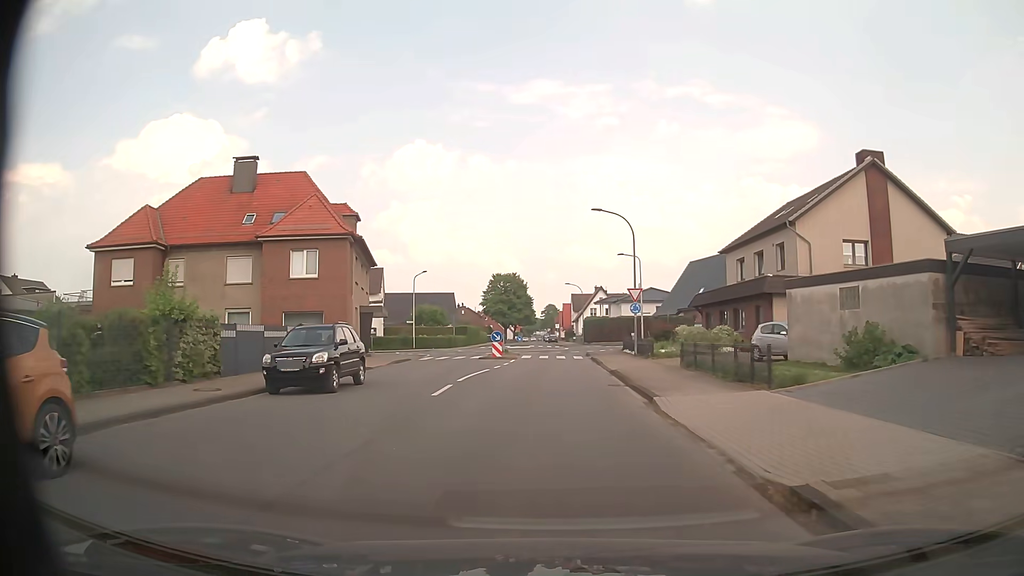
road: tertiary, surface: asphalt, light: Day
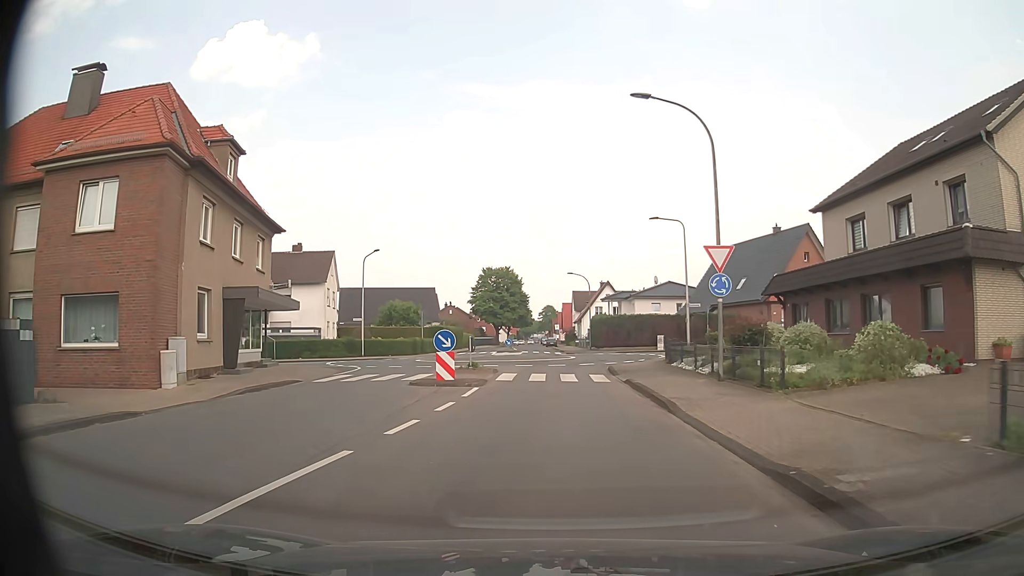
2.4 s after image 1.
(0.0, +17.9) m; 0°
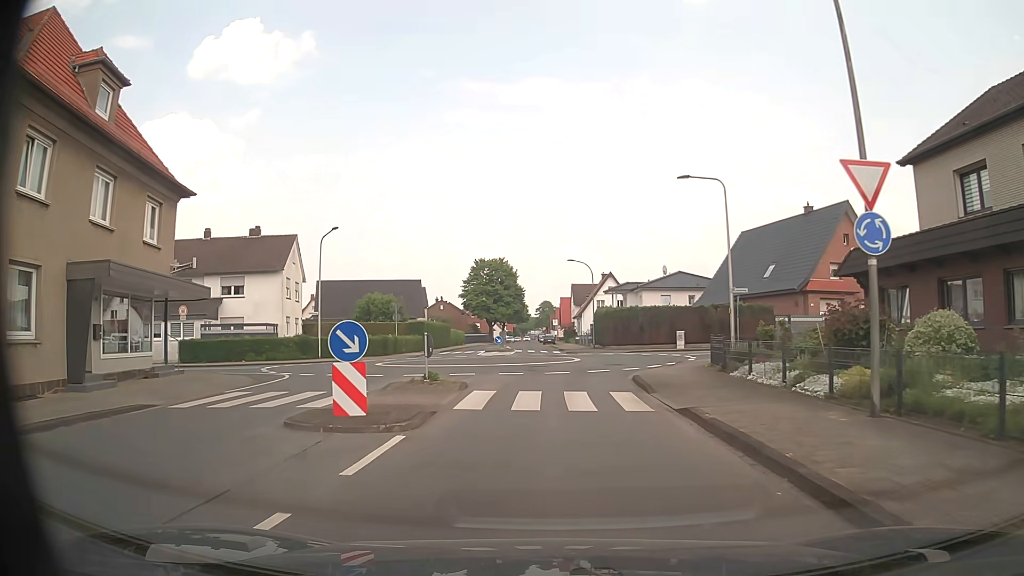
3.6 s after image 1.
(0.0, +8.9) m; 0°
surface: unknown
